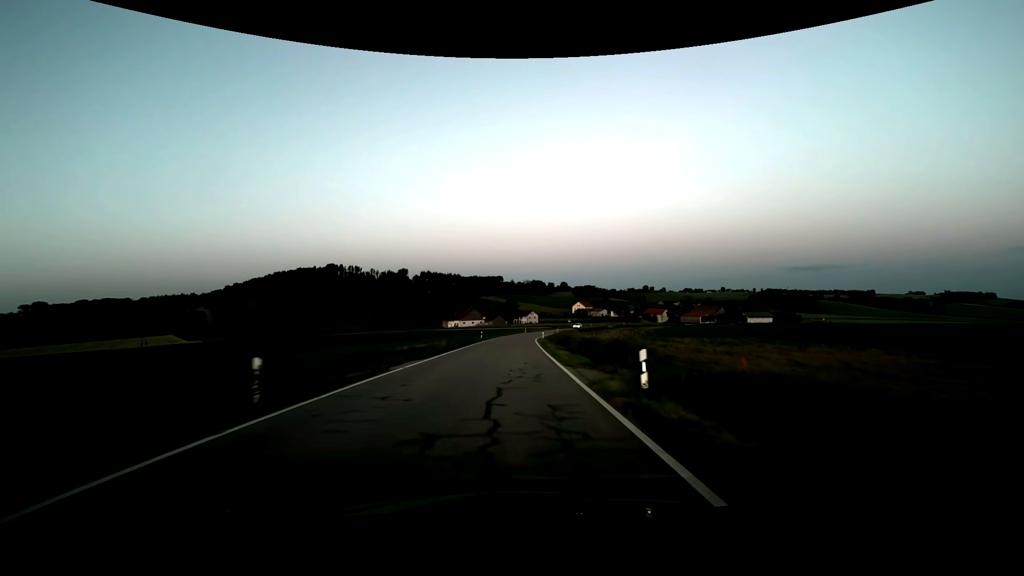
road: tertiary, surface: asphalt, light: Dusk
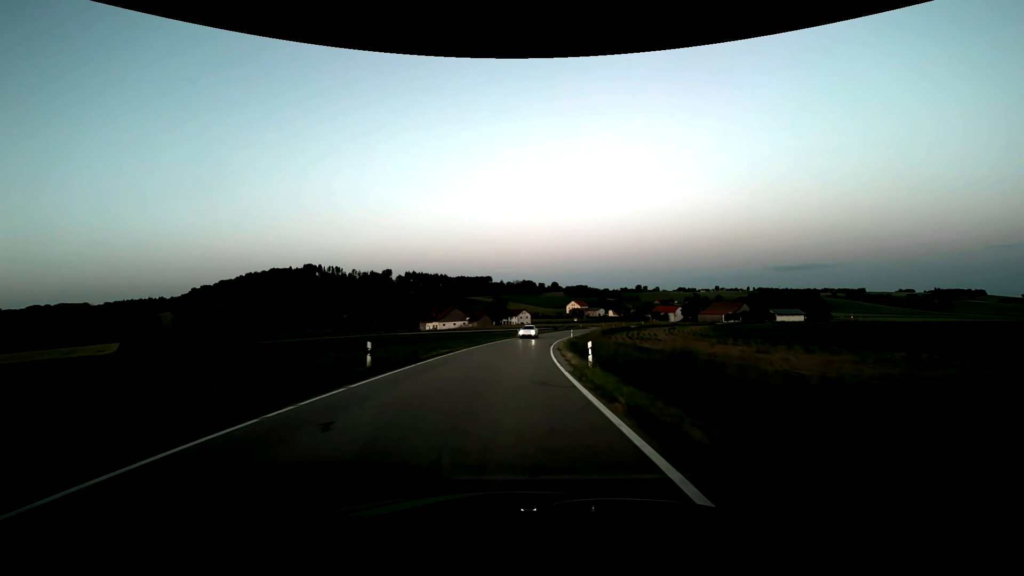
(+0.2, +43.2) m; +1°
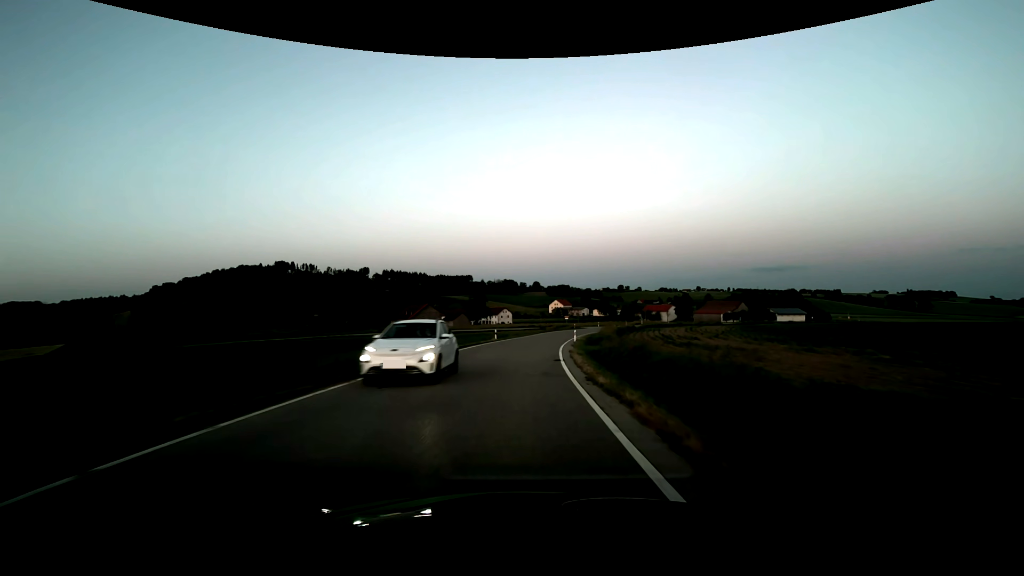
(+0.3, +21.6) m; +2°
(0, +10) (+1, +20) (+1, +30) (+2, +40) (+3, +50) (+5, +60) (+8, +69) (+11, +79) (+14, +88) (+18, +98) m
